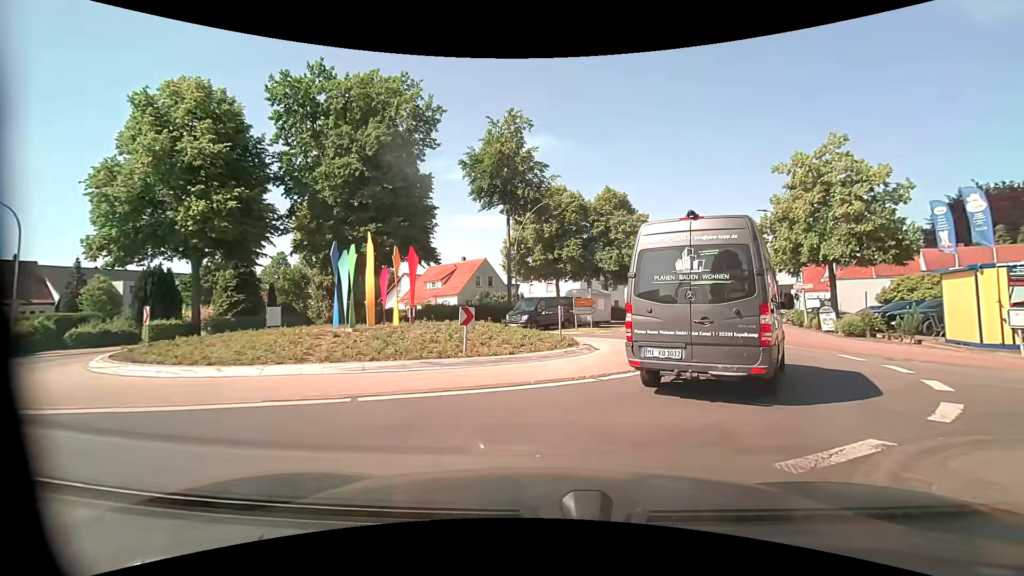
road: primary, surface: asphalt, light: Day
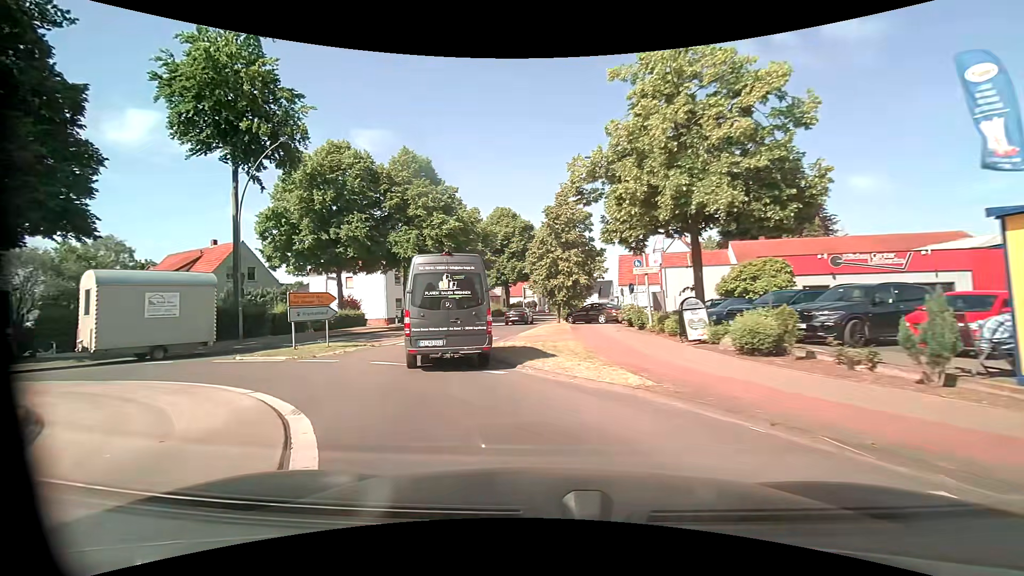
(+4.6, +13.2) m; +20°
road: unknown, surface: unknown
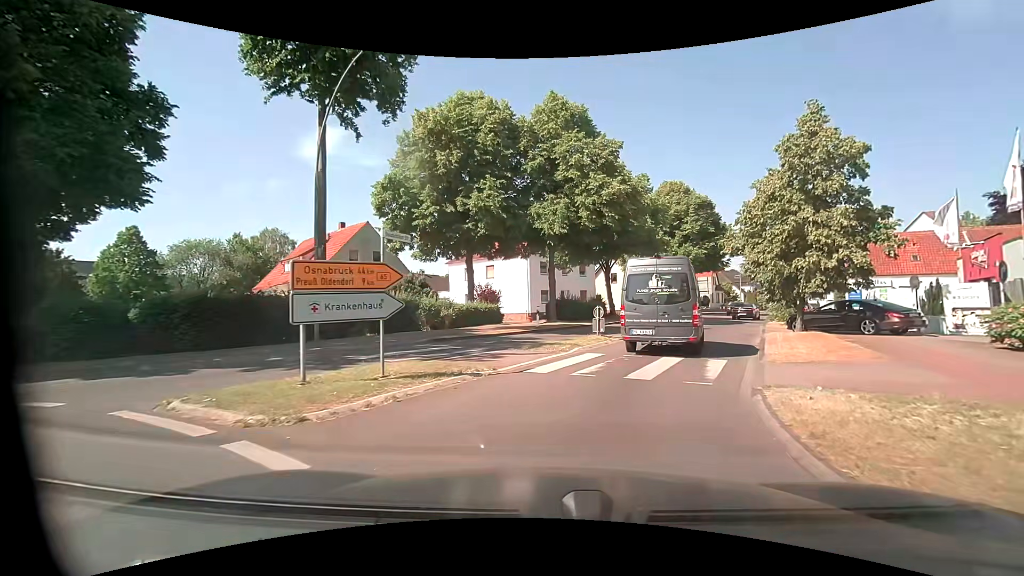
(-2.3, +10.7) m; -18°
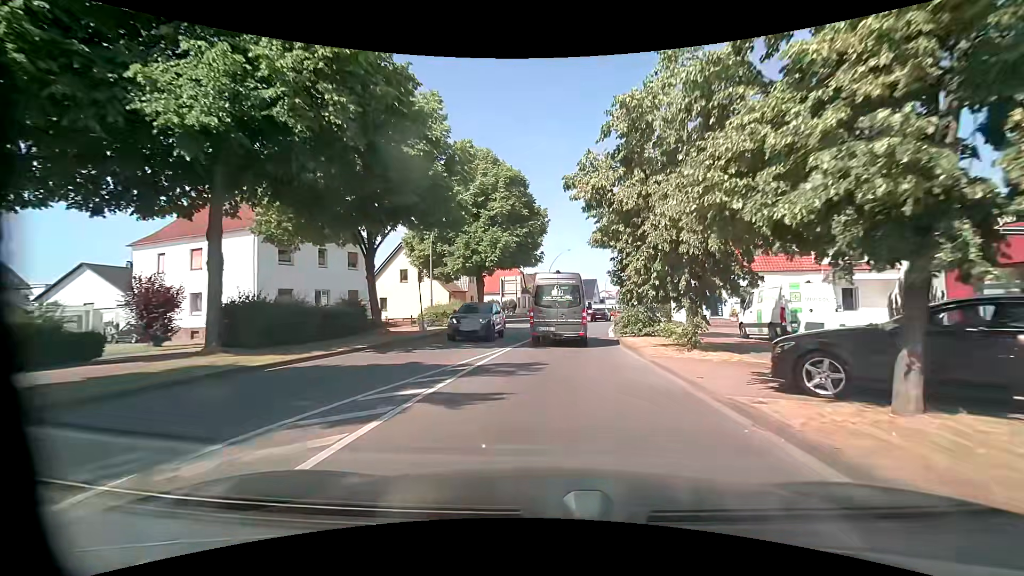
(+3.7, +17.5) m; +22°
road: primary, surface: asphalt
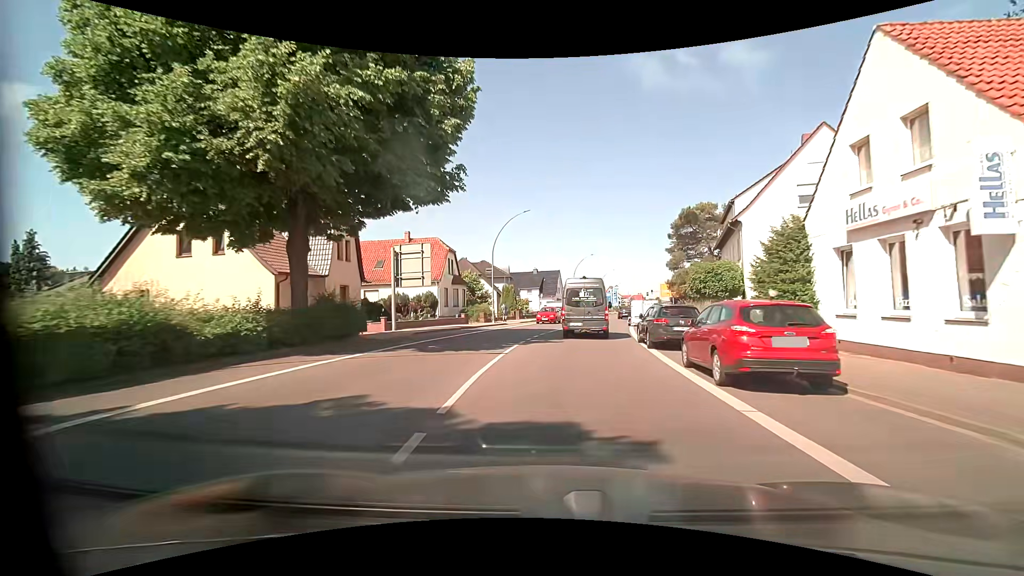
(+1.0, +28.8) m; +5°
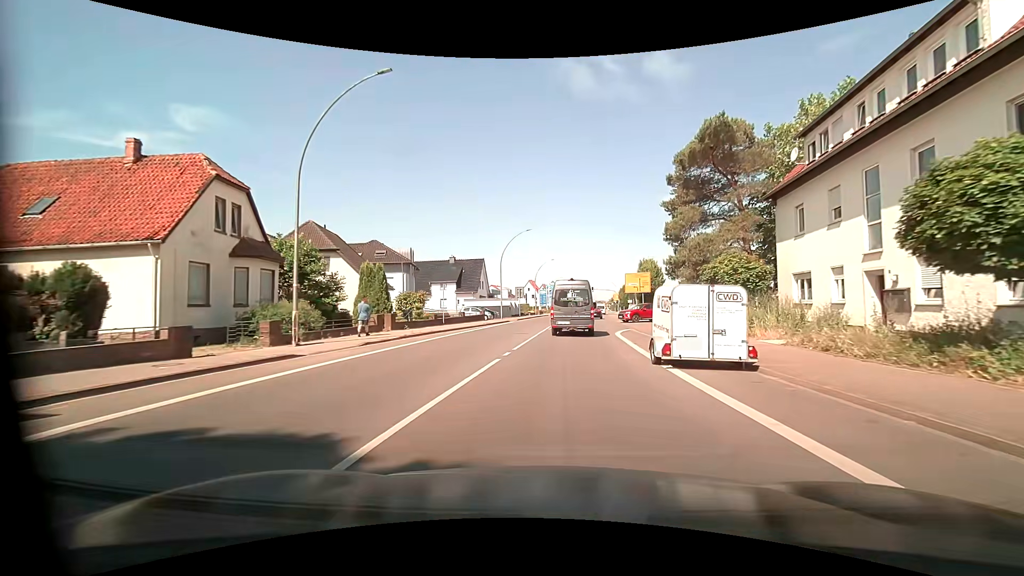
(+1.6, +26.0) m; +8°
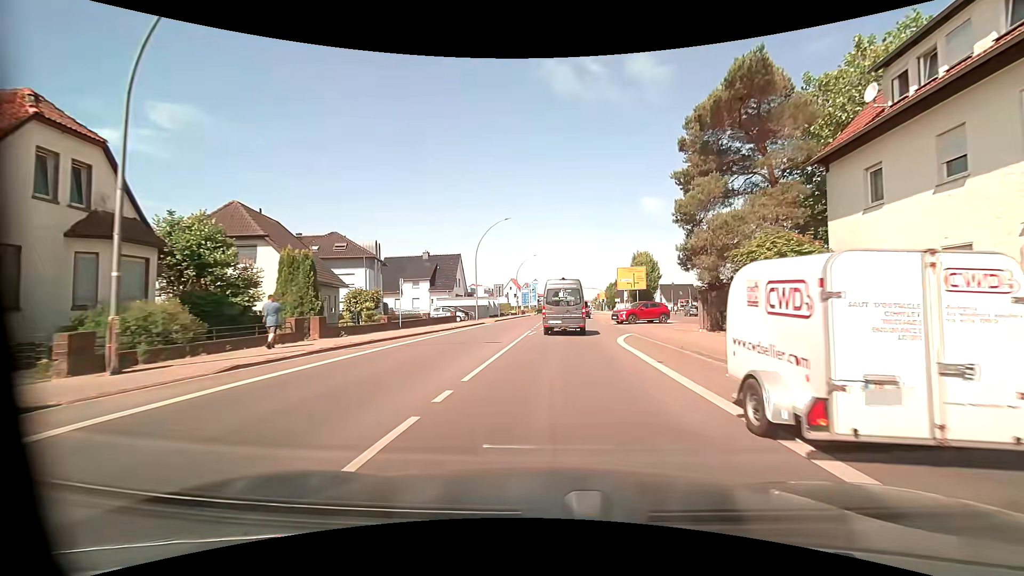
(+0.1, +6.8) m; +2°
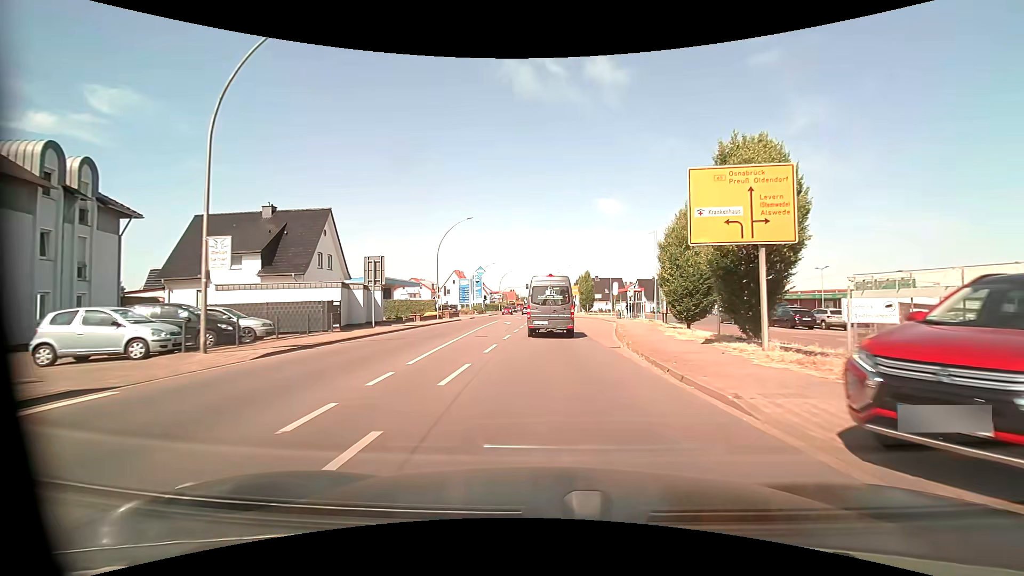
(+1.6, +33.4) m; +5°
(0, +10) (0, +20) (0, +30) (0, +40) (0, +50) (0, +60) (0, +70) (0, +80) (0, +90) (0, +100) m
